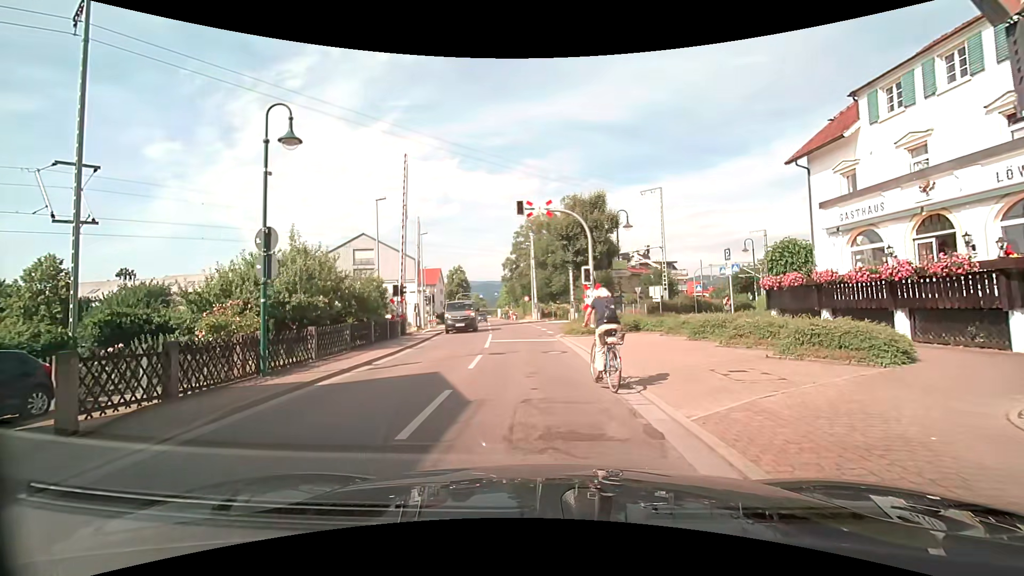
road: tertiary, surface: asphalt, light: Day
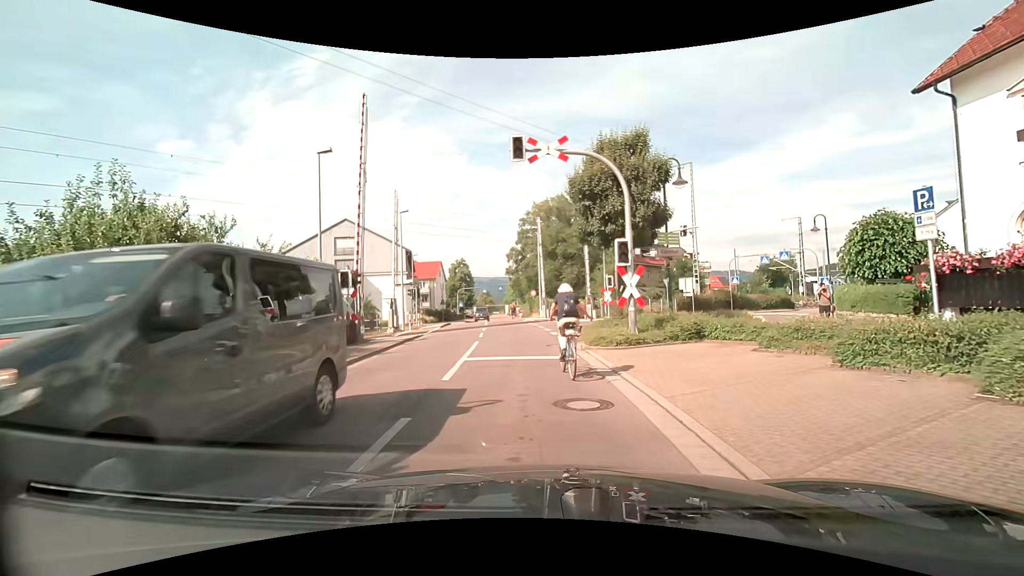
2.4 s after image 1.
(0.0, +8.4) m; 0°
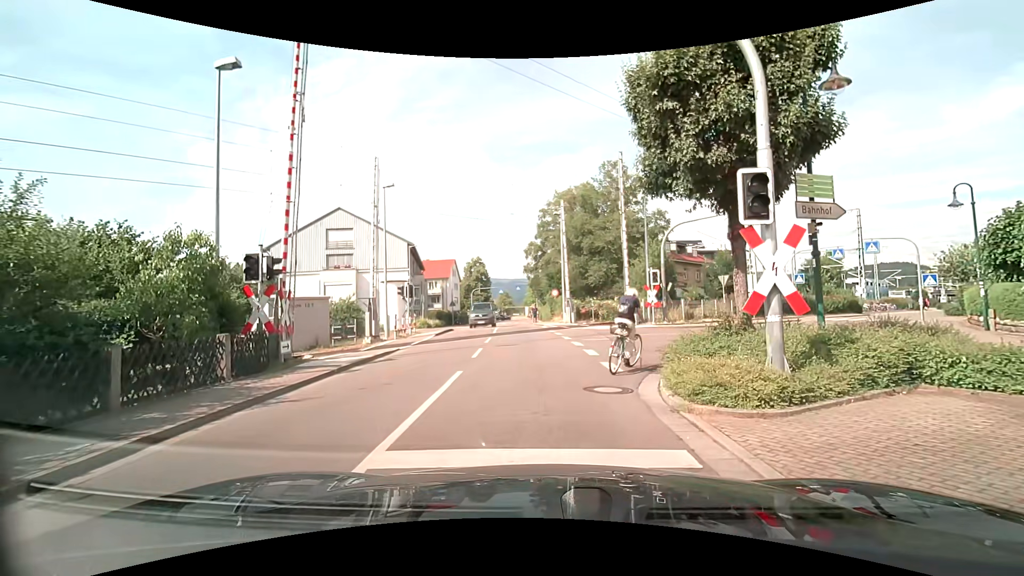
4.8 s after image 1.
(-0.3, +7.8) m; -3°
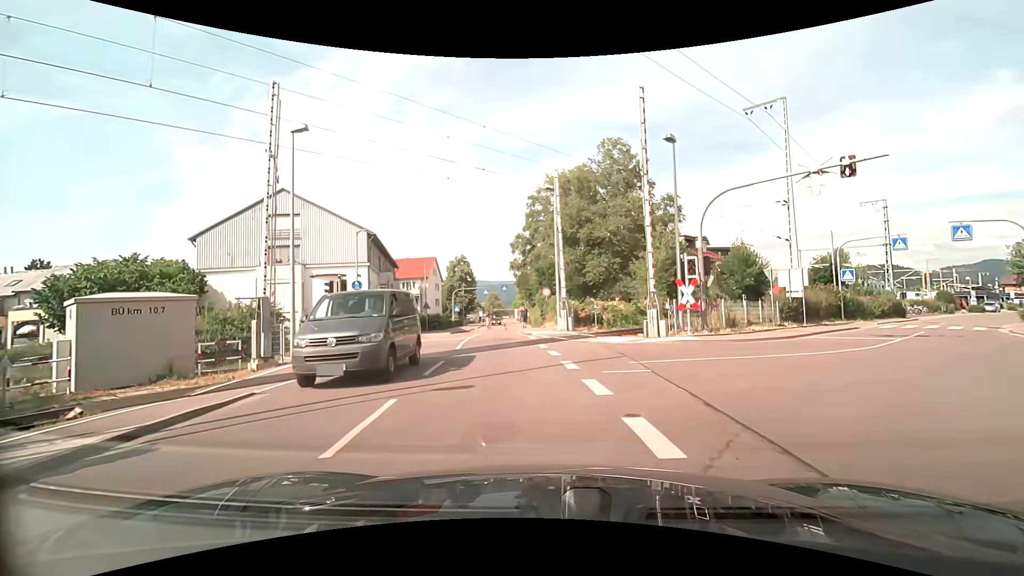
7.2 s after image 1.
(+0.1, +8.8) m; +1°
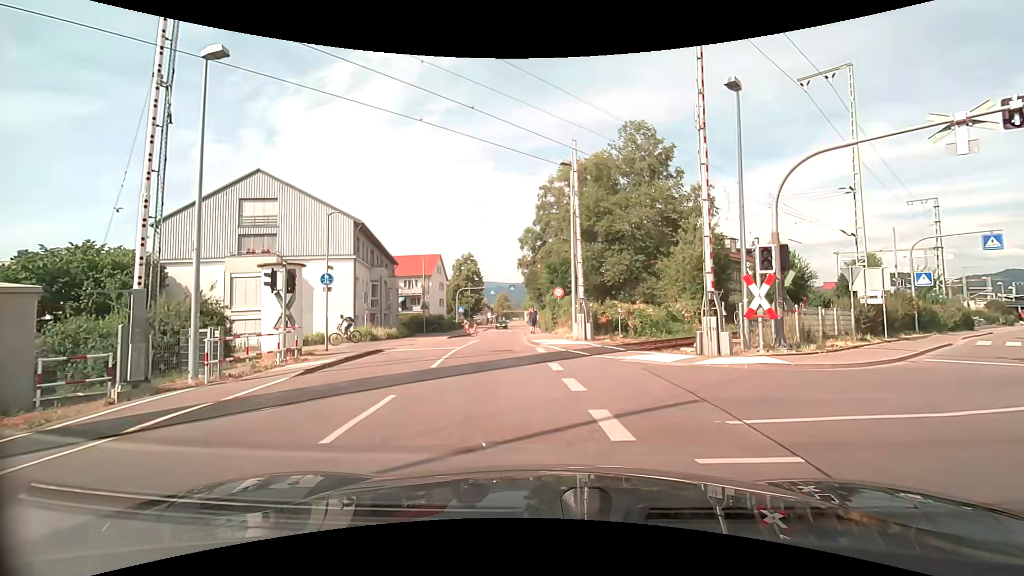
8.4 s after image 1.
(0.0, +5.4) m; -1°
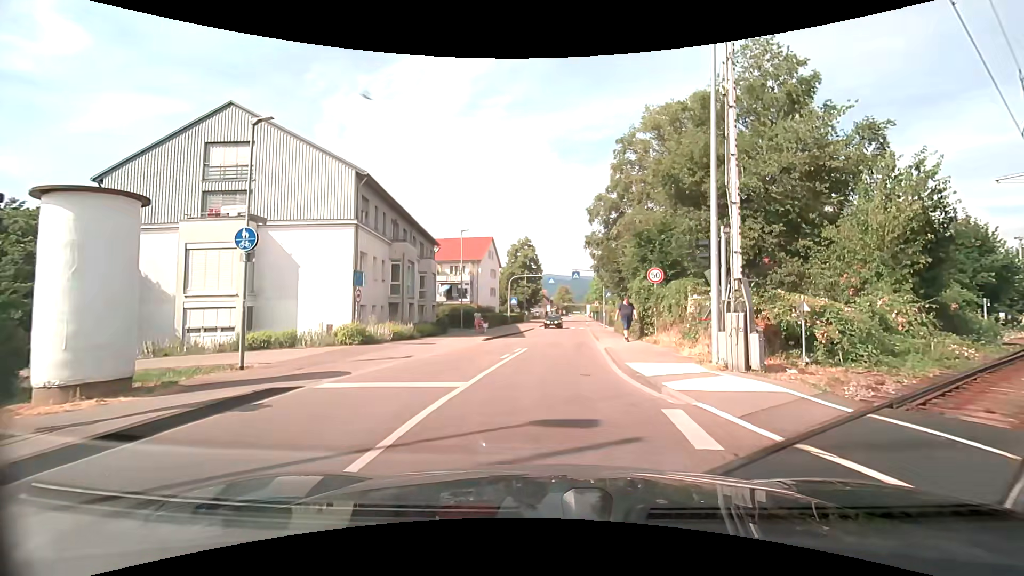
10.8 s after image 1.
(-0.7, +11.2) m; -8°
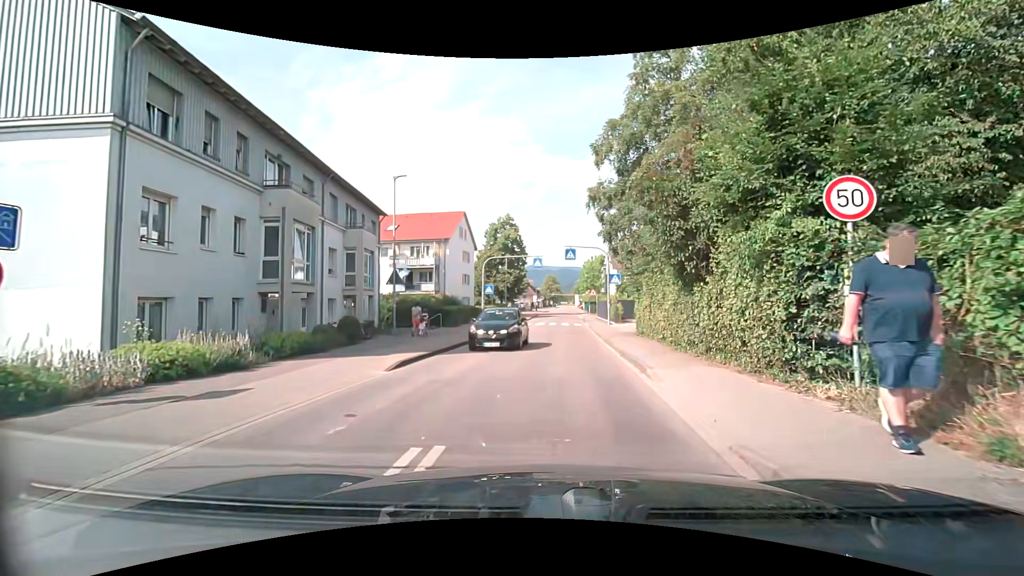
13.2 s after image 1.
(+0.3, +13.2) m; +1°
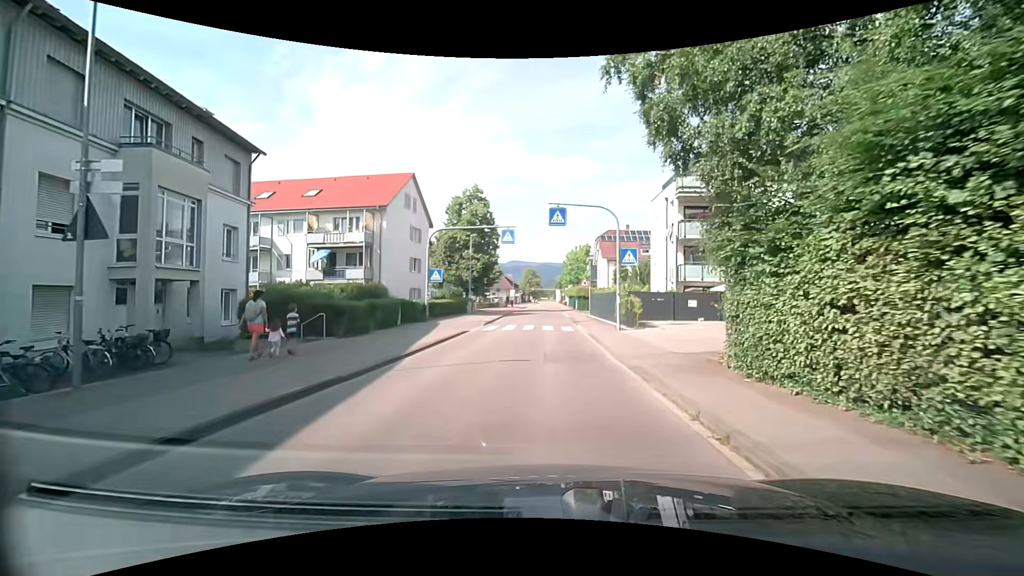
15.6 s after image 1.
(+0.6, +14.4) m; +4°
(0, +10) (0, +20) (0, +30) (0, +40) (0, +50) (0, +60) (0, +70) (0, +80) (0, +90) (0, +100) m
